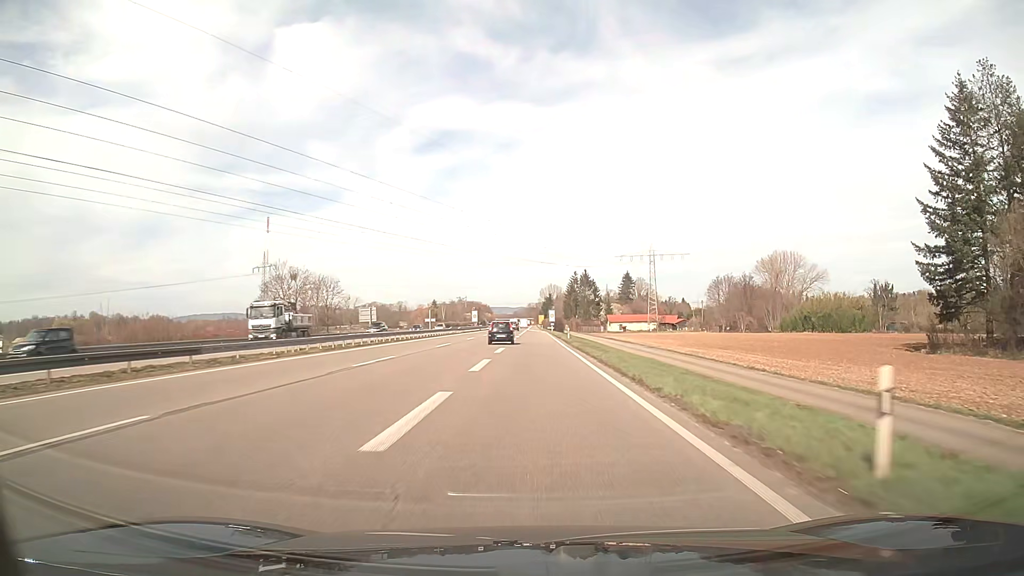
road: trunk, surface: asphalt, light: Day
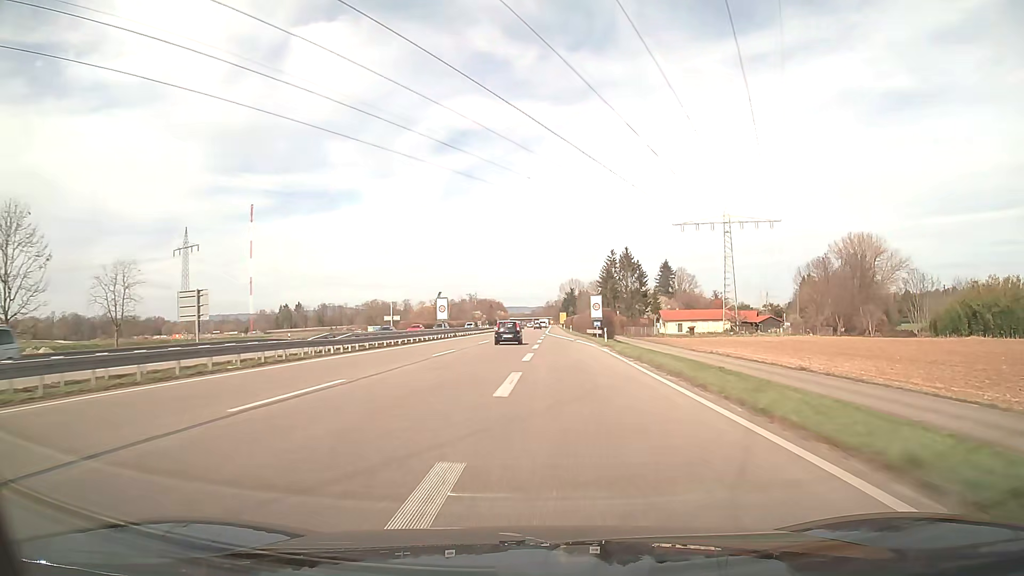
(-0.3, +67.2) m; -1°
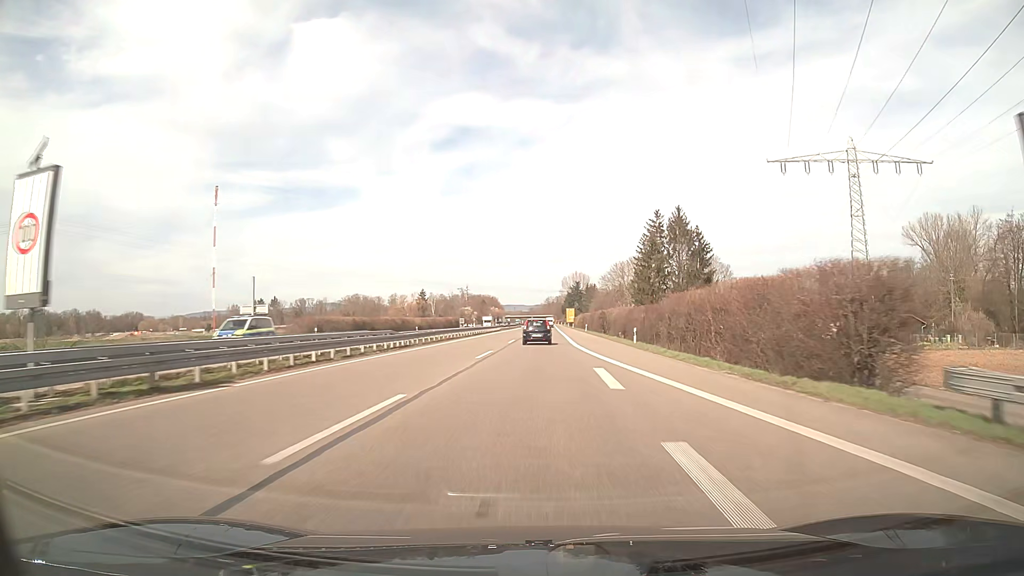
(-0.6, +59.2) m; 0°
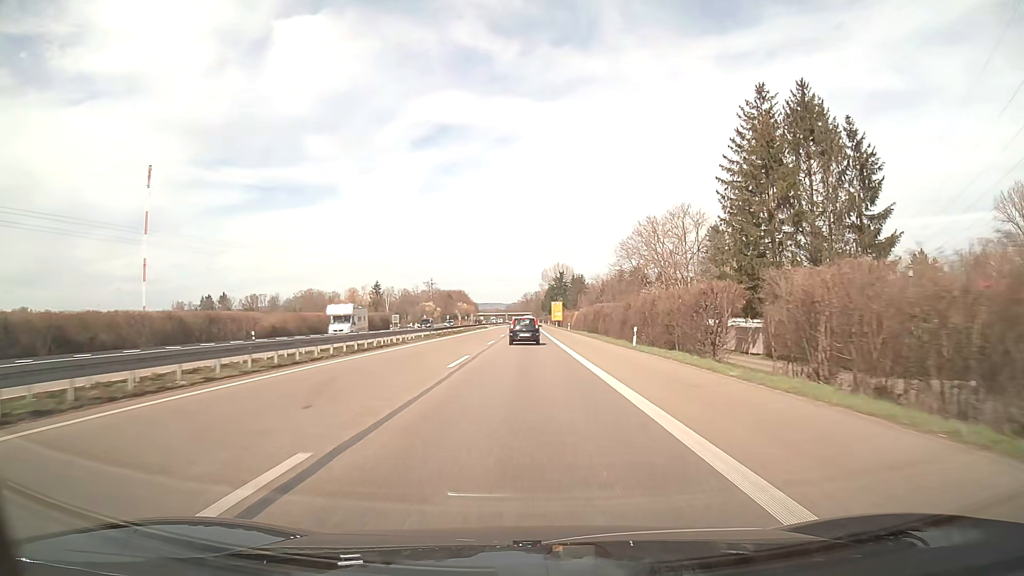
(+1.4, +60.9) m; +2°
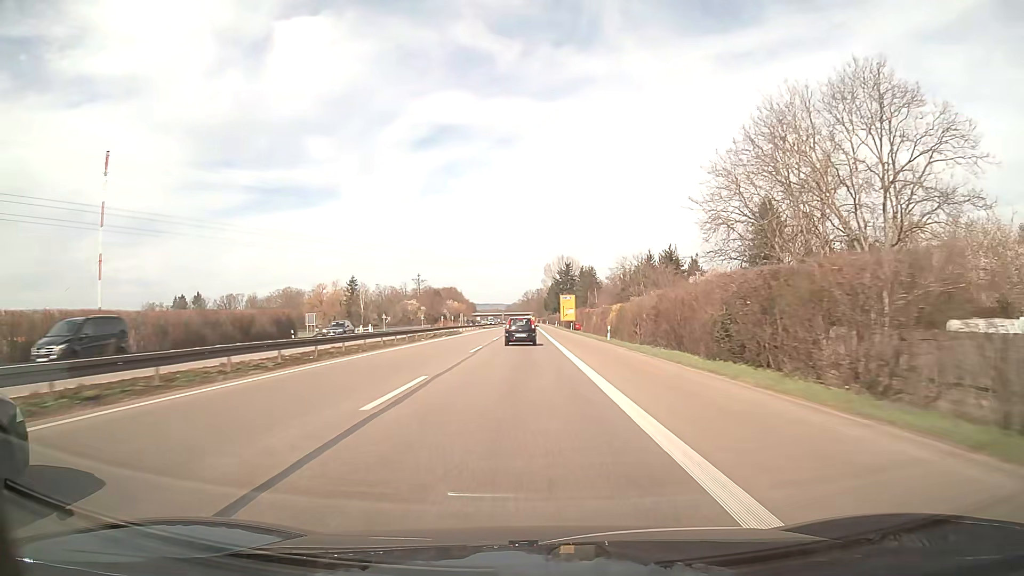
(0.0, +45.9) m; 0°
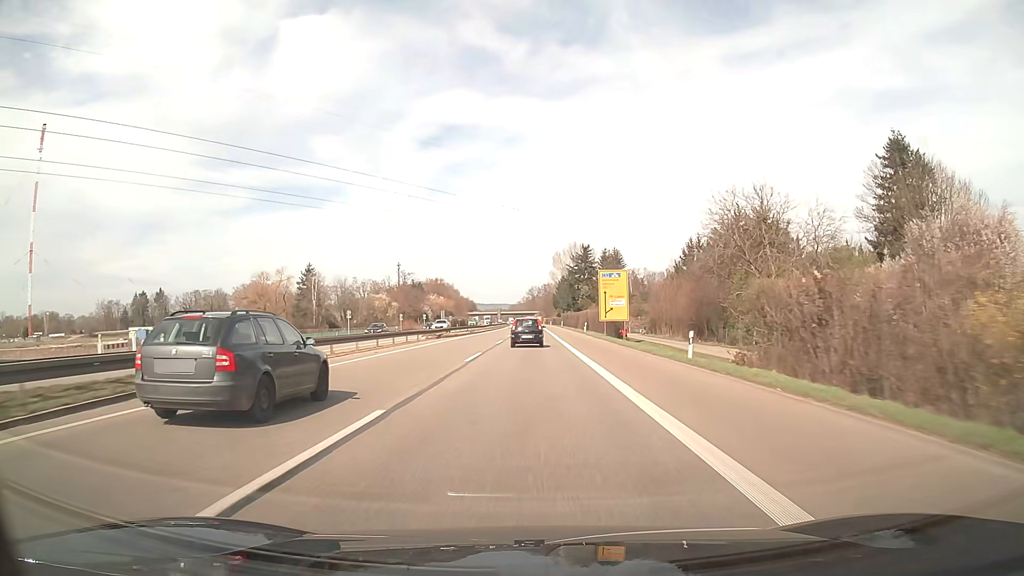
(-0.4, +61.5) m; 0°
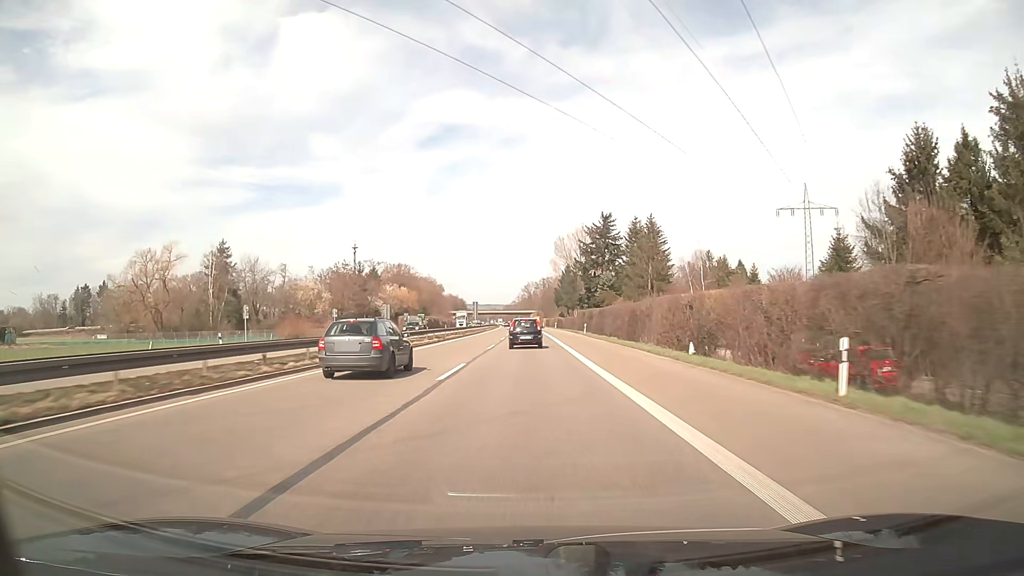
(+0.1, +62.0) m; 0°
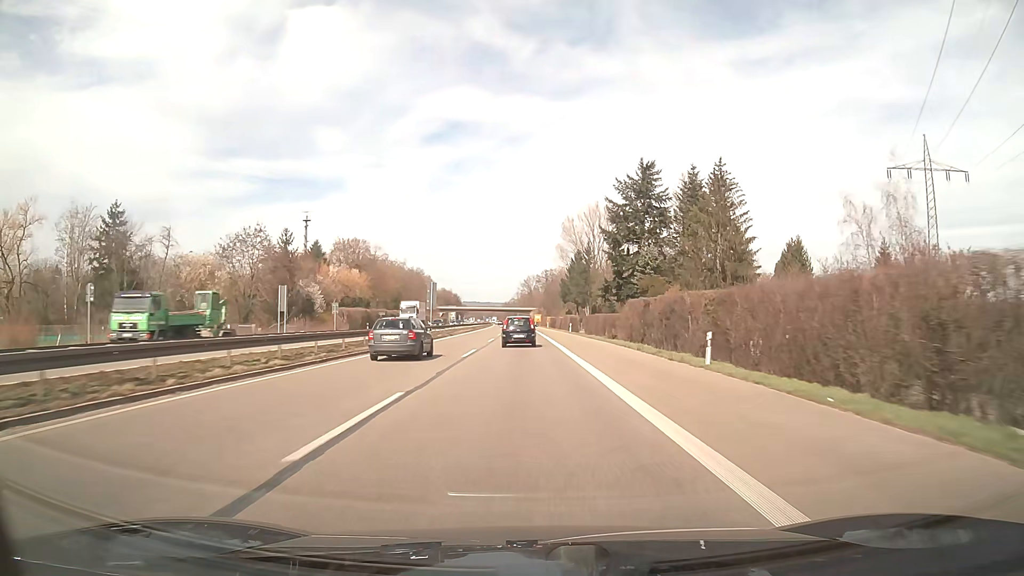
(0.0, +46.5) m; 0°
(0, +10) (0, +20) (0, +30) (0, +40) (0, +50) (0, +60) (-1, +70) (-1, +80) (-1, +90) (-1, +100) m
